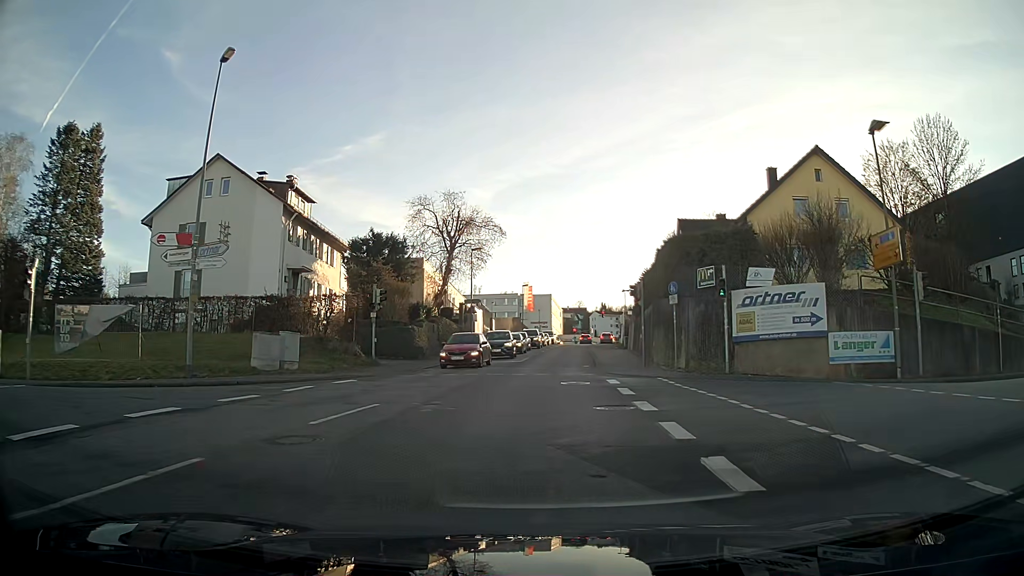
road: tertiary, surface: asphalt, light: Day
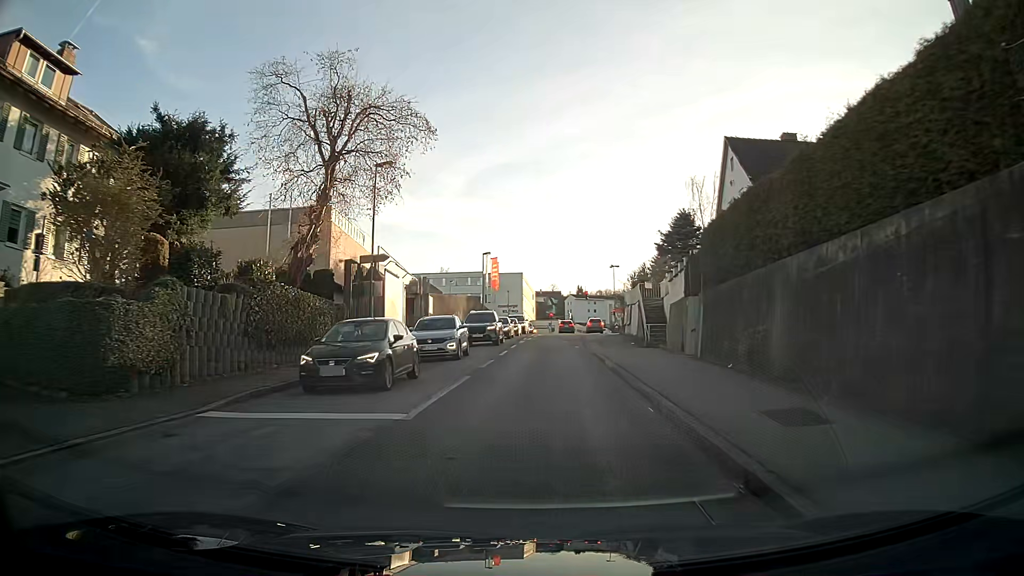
(+0.5, +24.7) m; +2°
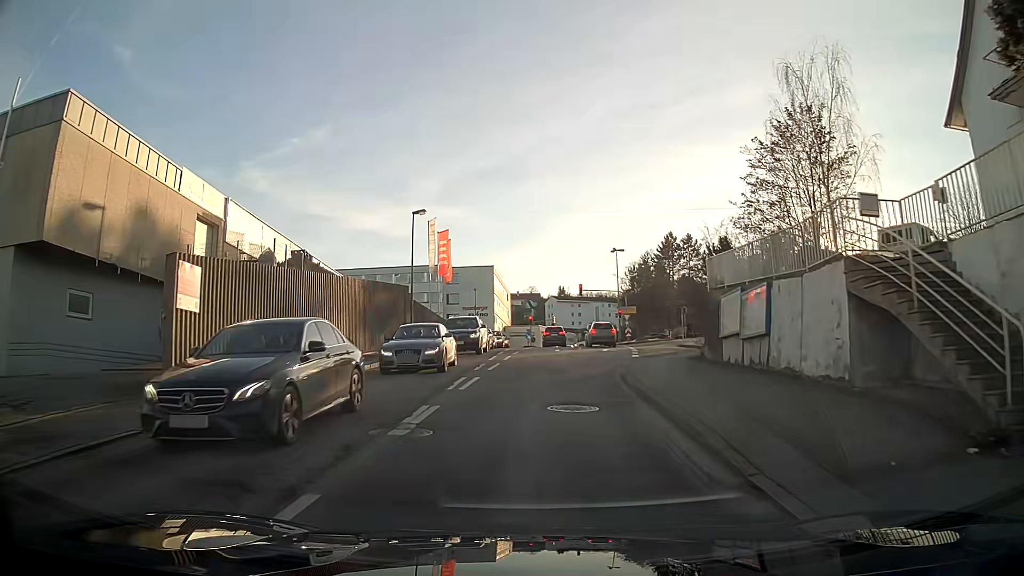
(+0.6, +28.5) m; +2°
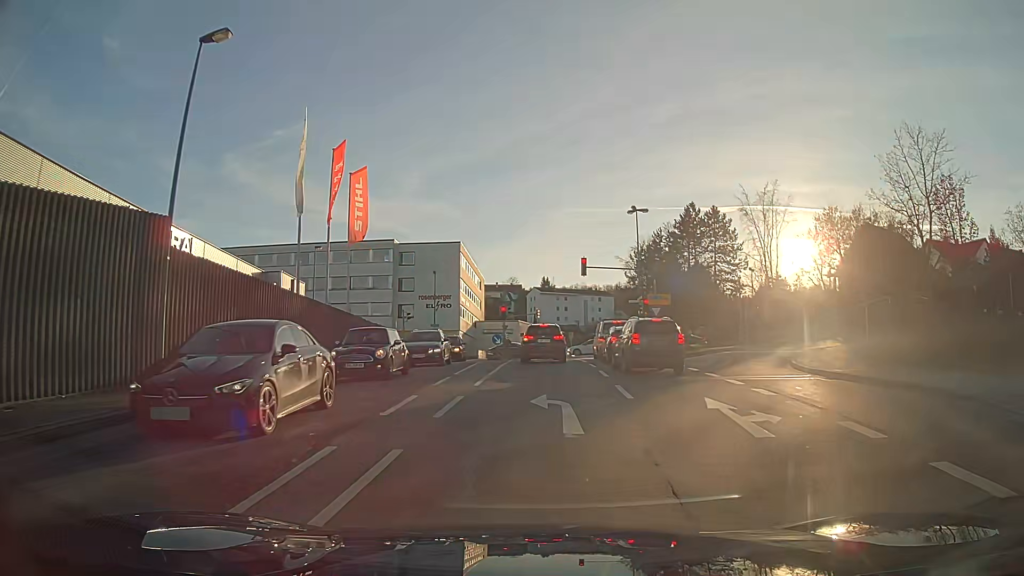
(+0.4, +25.0) m; +2°
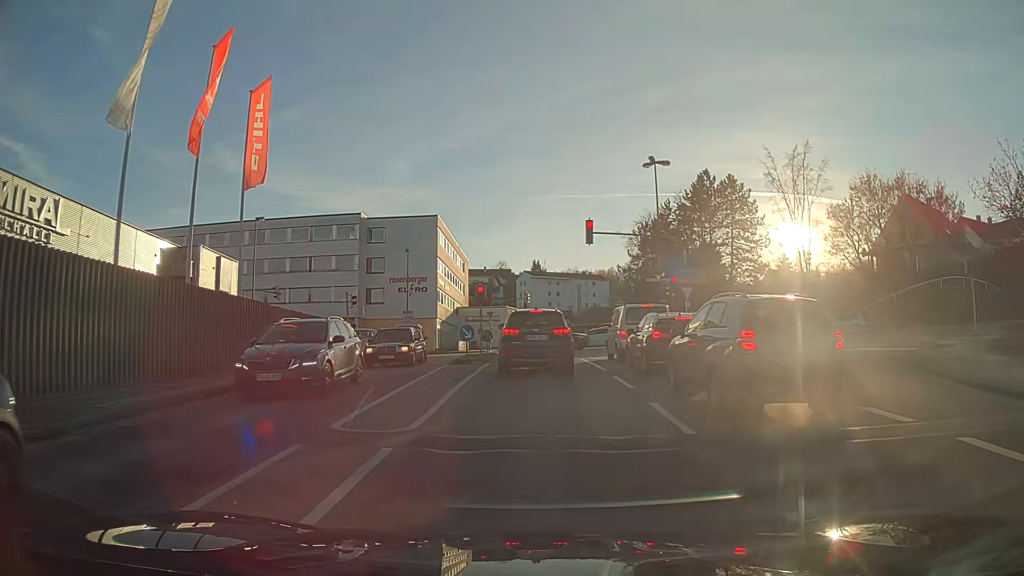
(+0.1, +10.9) m; +1°
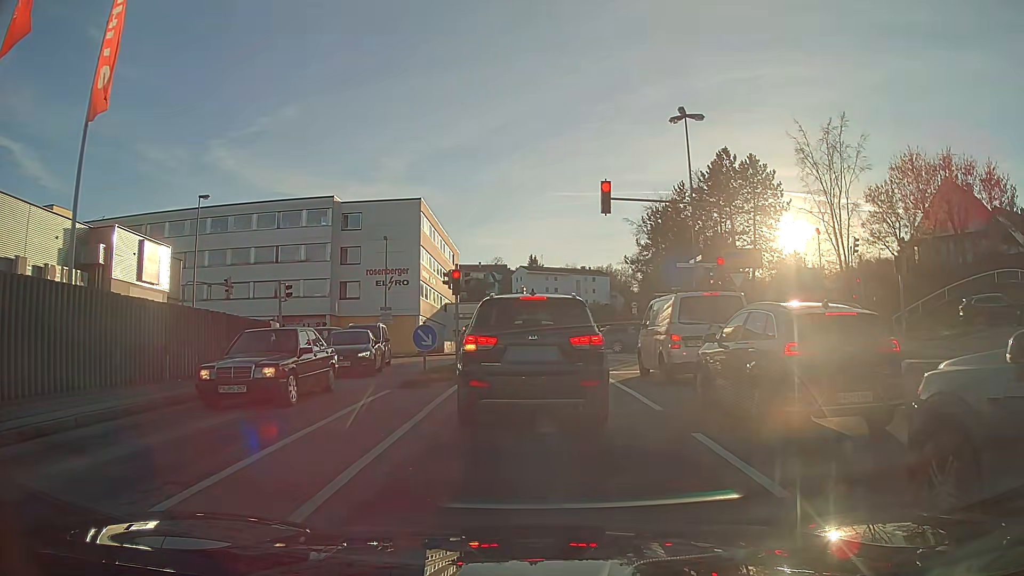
(0.0, +8.3) m; +1°
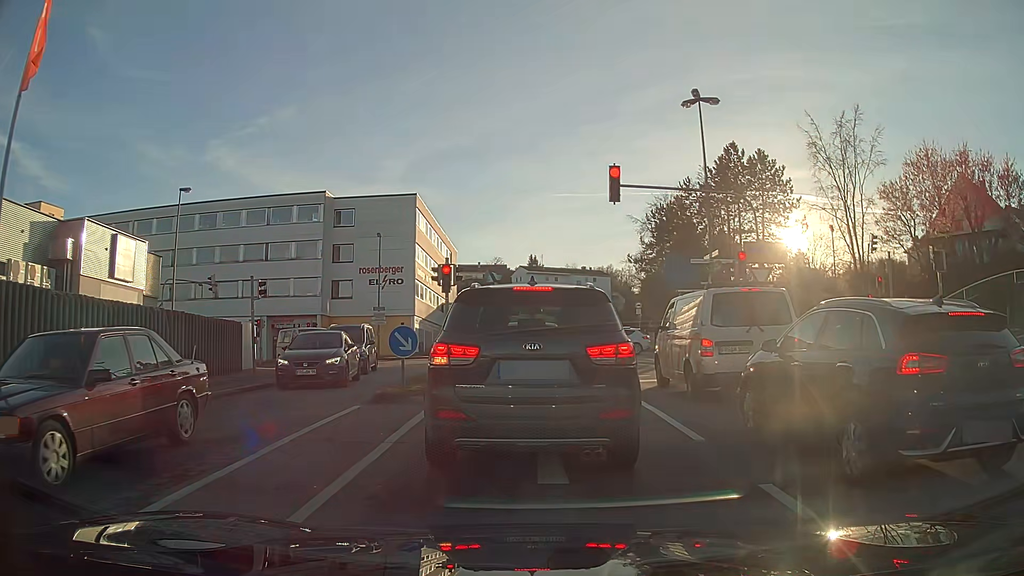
(0.0, +2.4) m; 0°
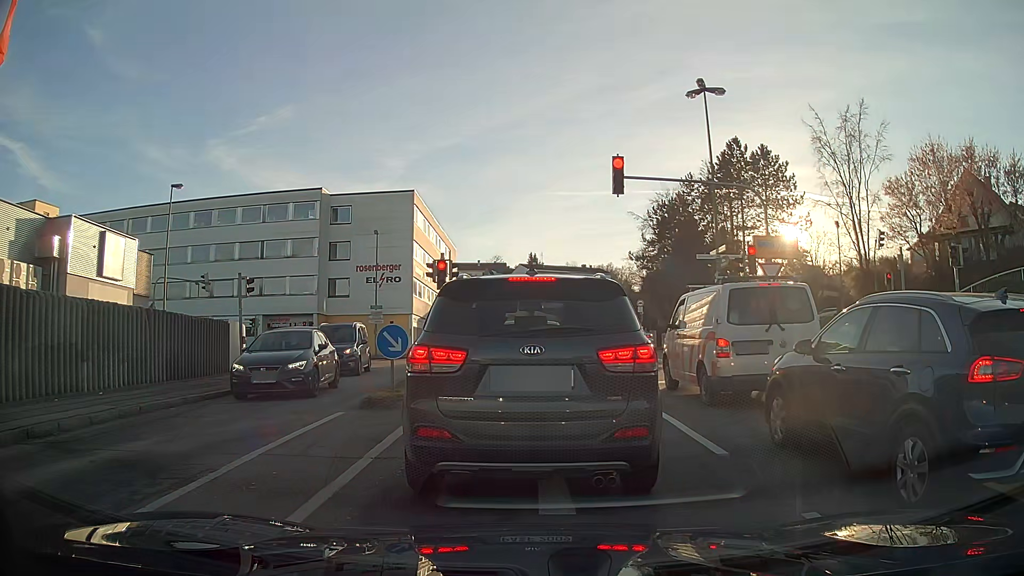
(0.0, +0.9) m; 0°
(0, +10) (0, +20) (-1, +30) (-5, +39) (-12, +46) (-22, +49) (-31, +49) (-41, +49) (-51, +49) (-61, +49) m
